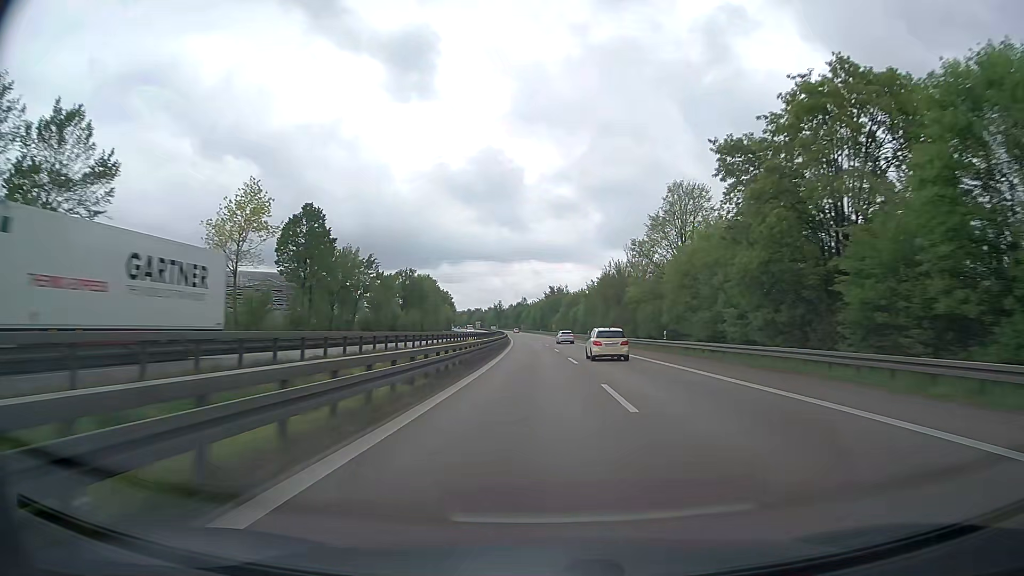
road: trunk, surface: asphalt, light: Day
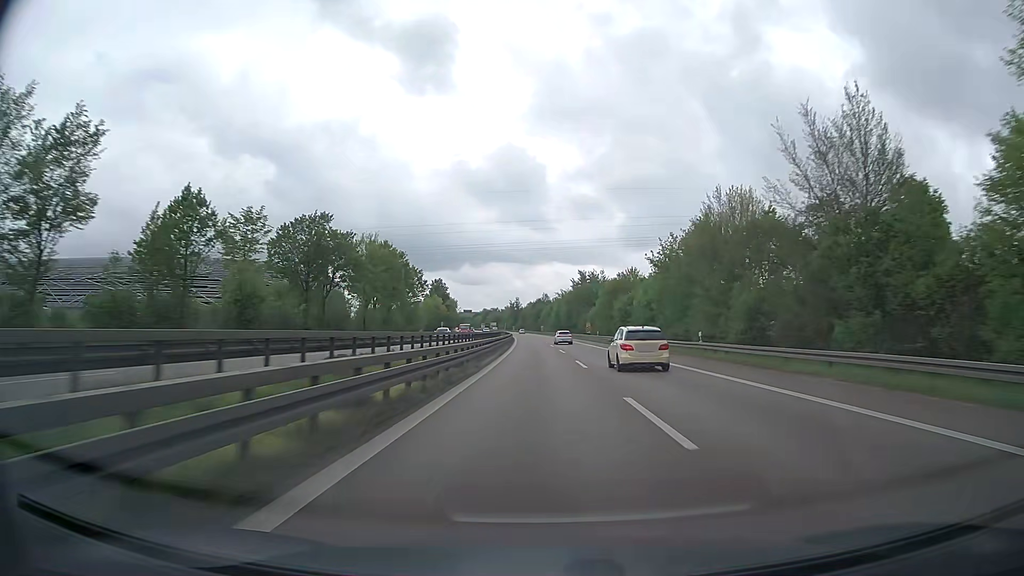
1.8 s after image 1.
(-0.9, +57.6) m; -2°
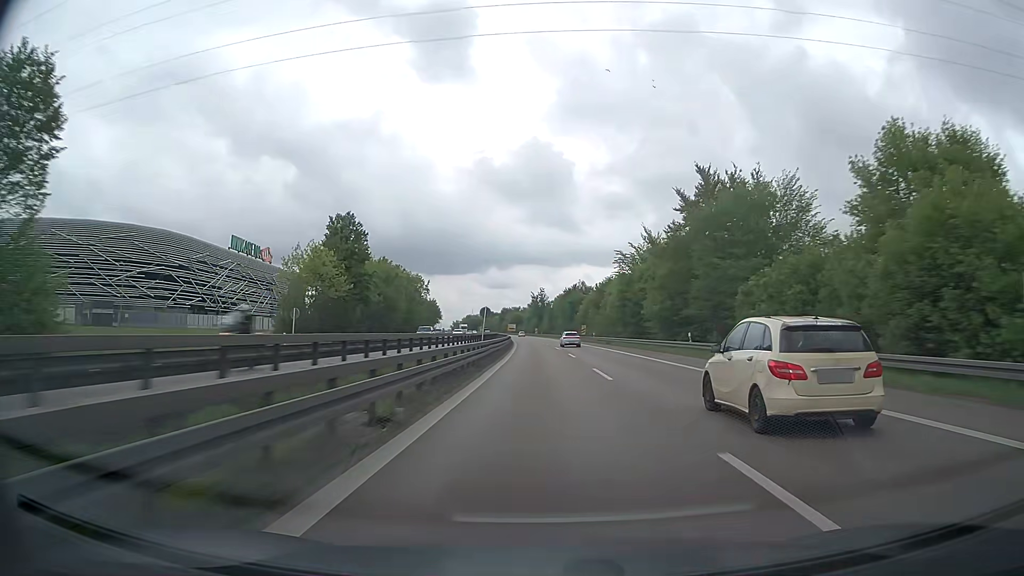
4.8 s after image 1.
(-2.1, +96.3) m; -3°
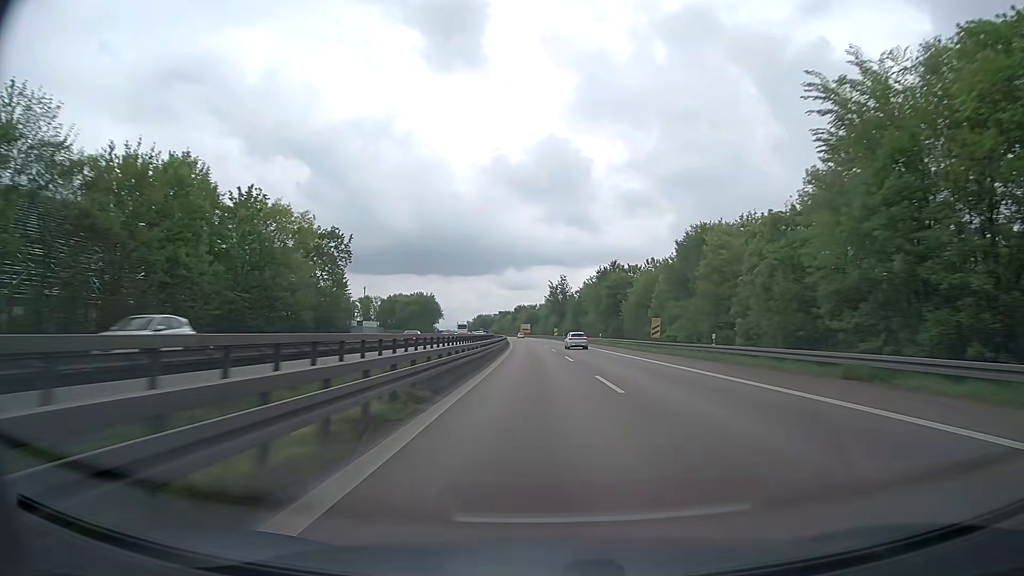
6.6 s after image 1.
(-0.6, +58.0) m; -1°
(0, +10) (0, +20) (0, +30) (0, +40) (-1, +50) (-1, +60) (-1, +70) (-2, +80) (-2, +90) (-3, +100) m
